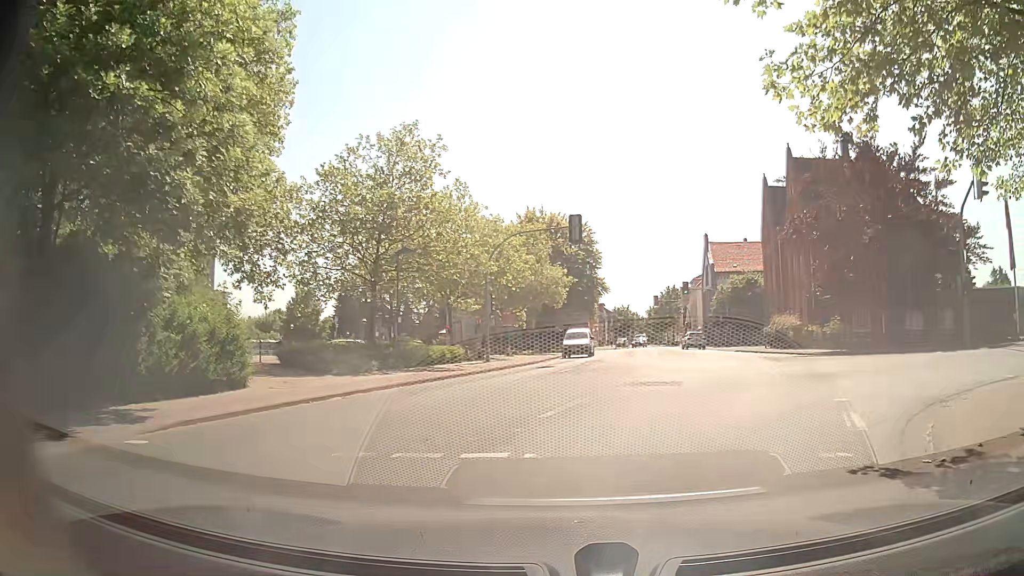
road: secondary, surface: asphalt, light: Day
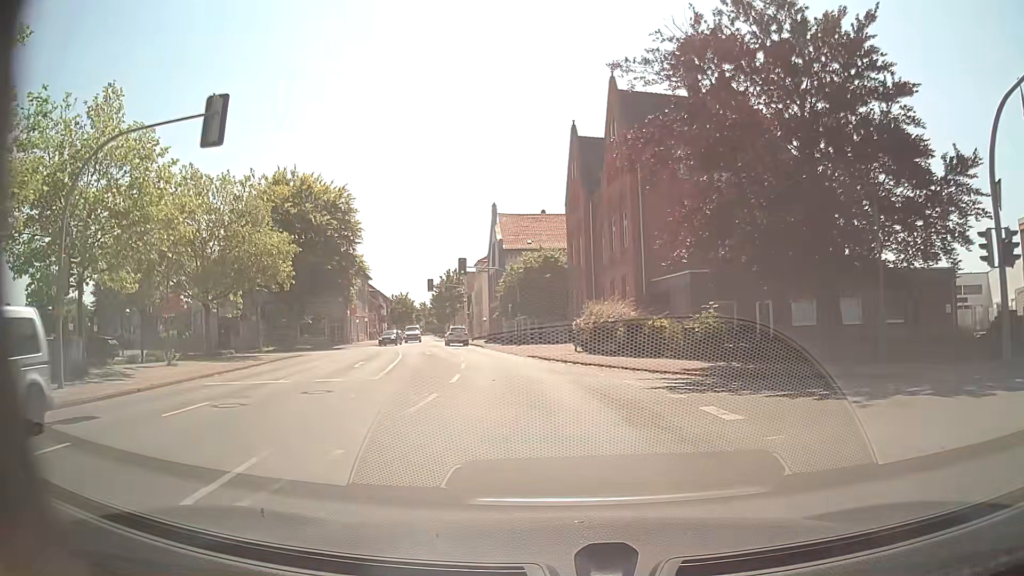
(+3.7, +17.3) m; +16°
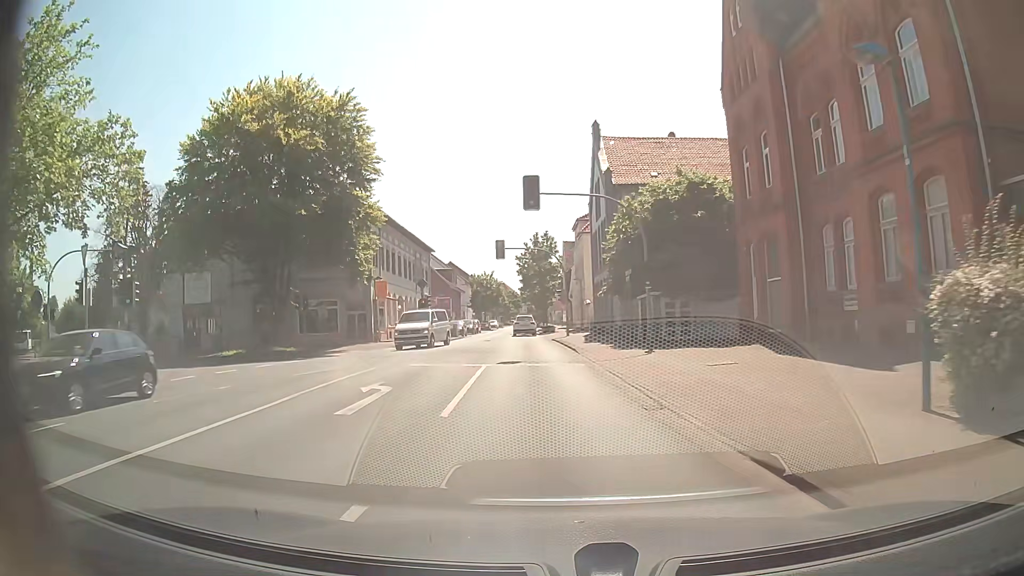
(-1.8, +26.7) m; -8°
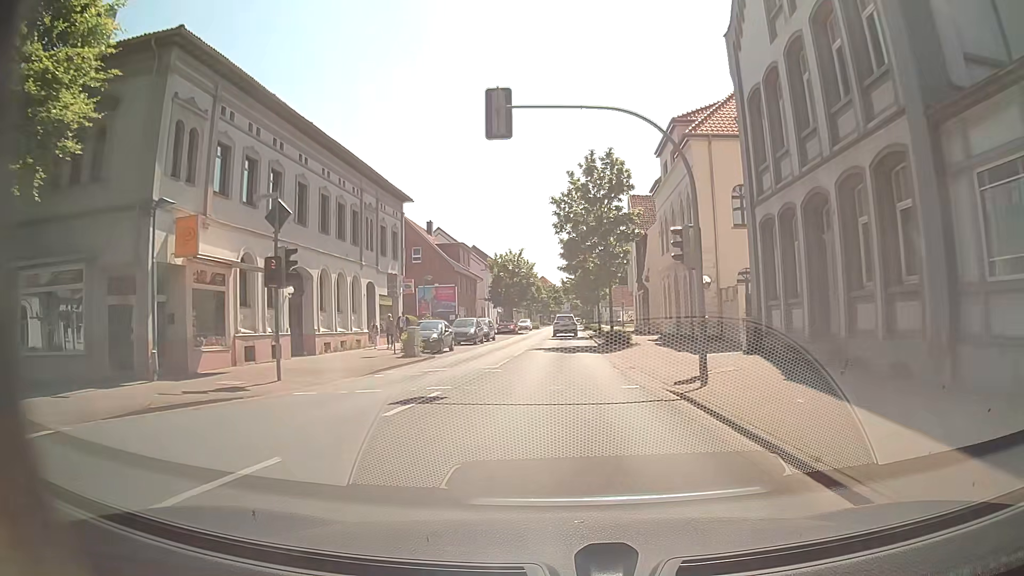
(-1.9, +32.0) m; -5°
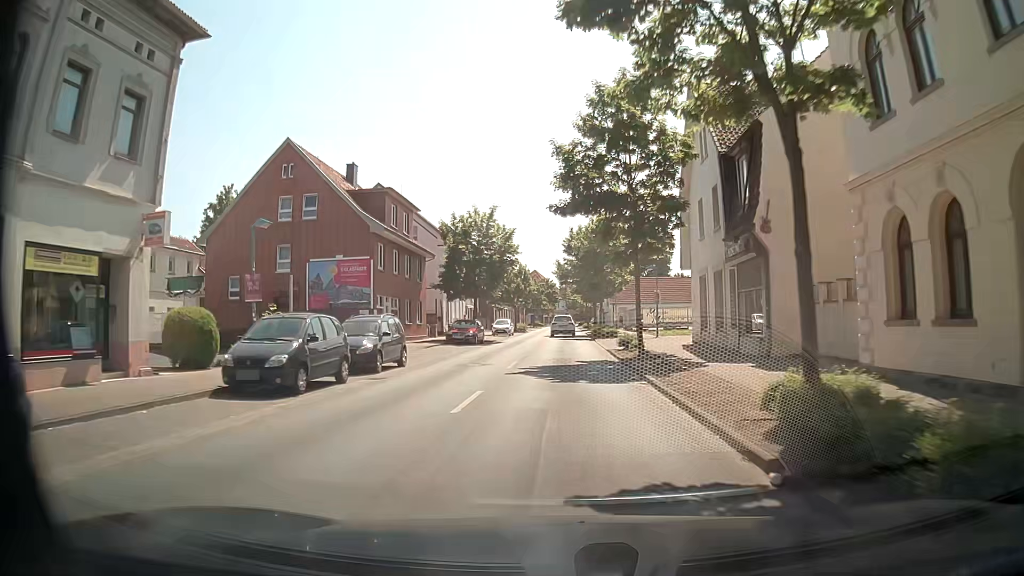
(+0.4, +27.4) m; +1°
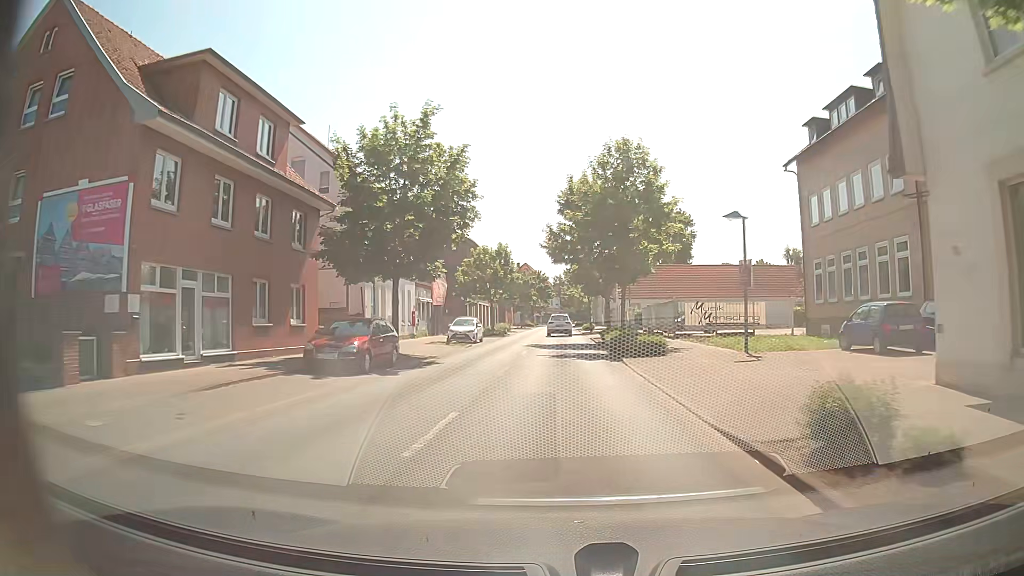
(+0.2, +21.4) m; 0°
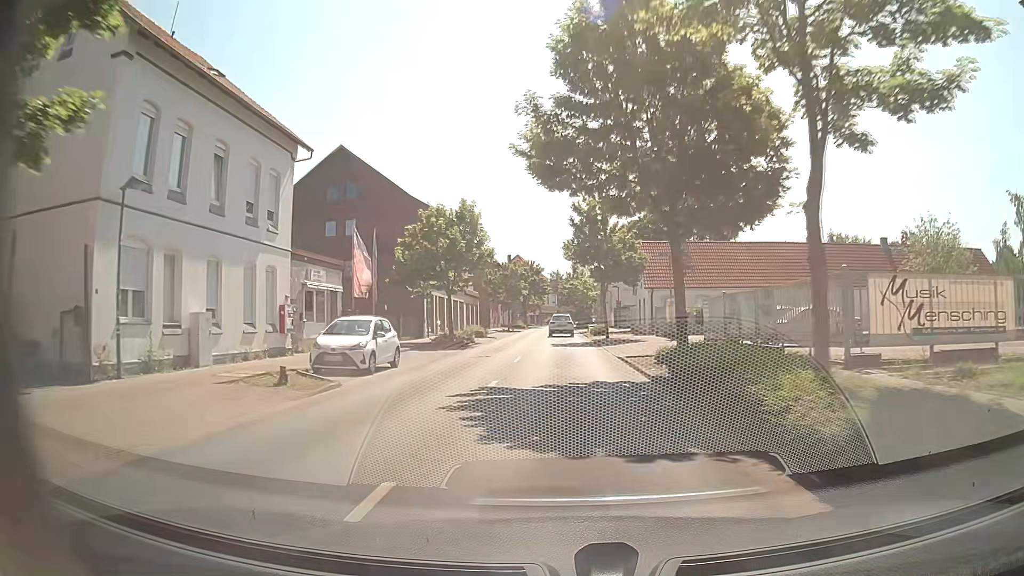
(+0.1, +22.1) m; +1°
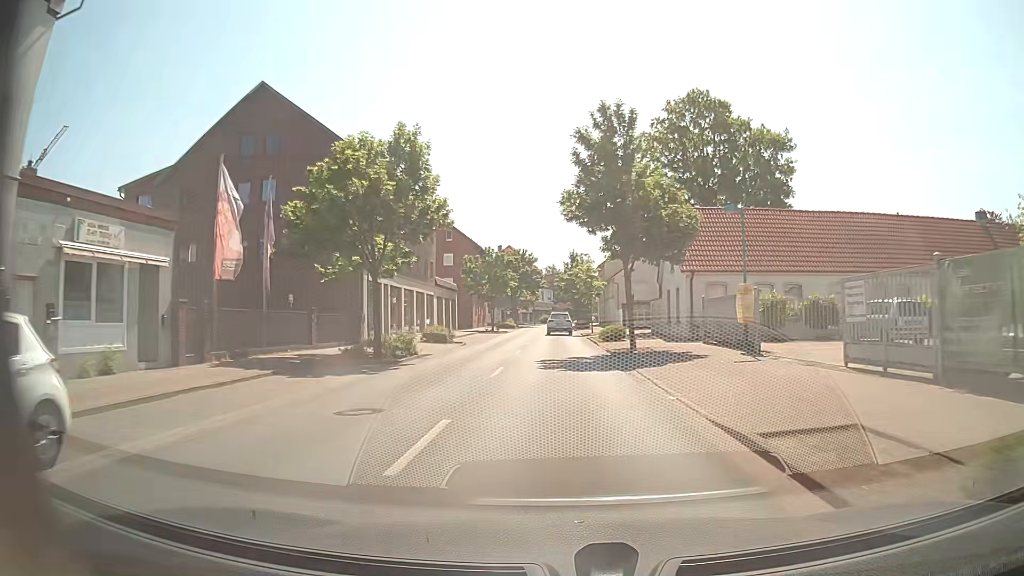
(-0.2, +15.0) m; -1°
(0, +10) (0, +20) (0, +30) (+1, +40) (+1, +50) (+1, +60) (+1, +70) (+1, +80) (+1, +90) (+2, +100) m
